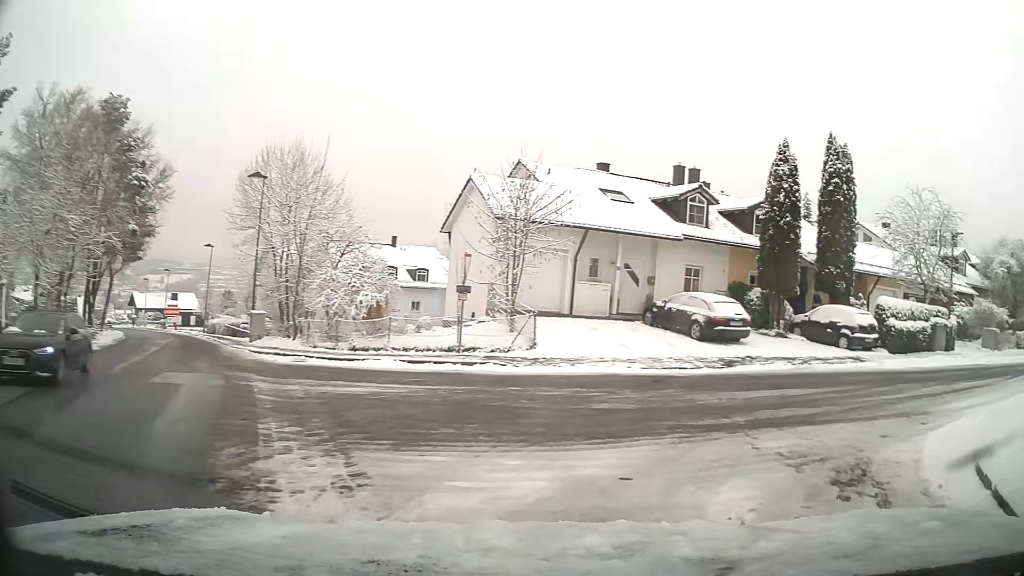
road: unclassified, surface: asphalt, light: Day
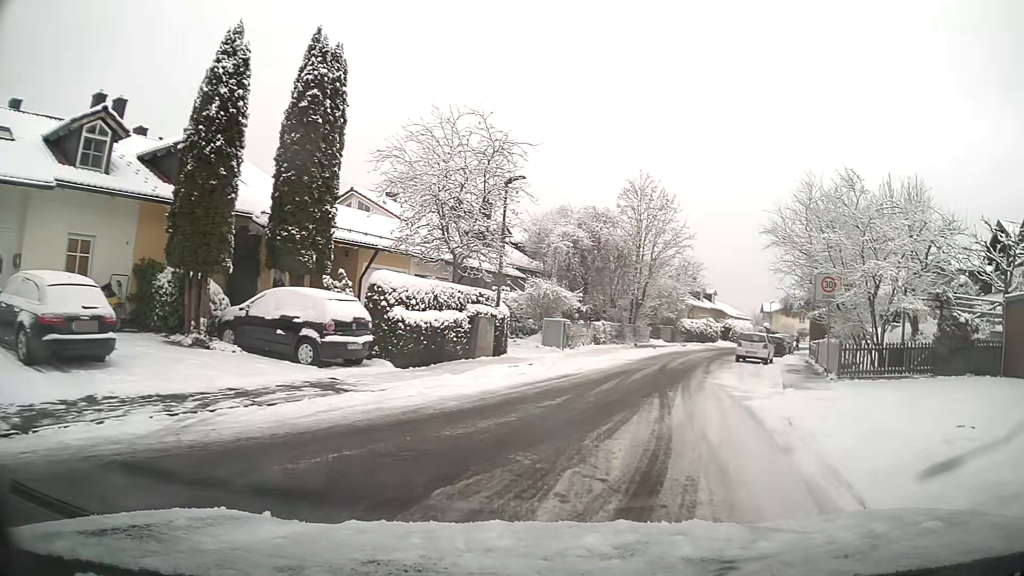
(+4.4, +10.4) m; +40°
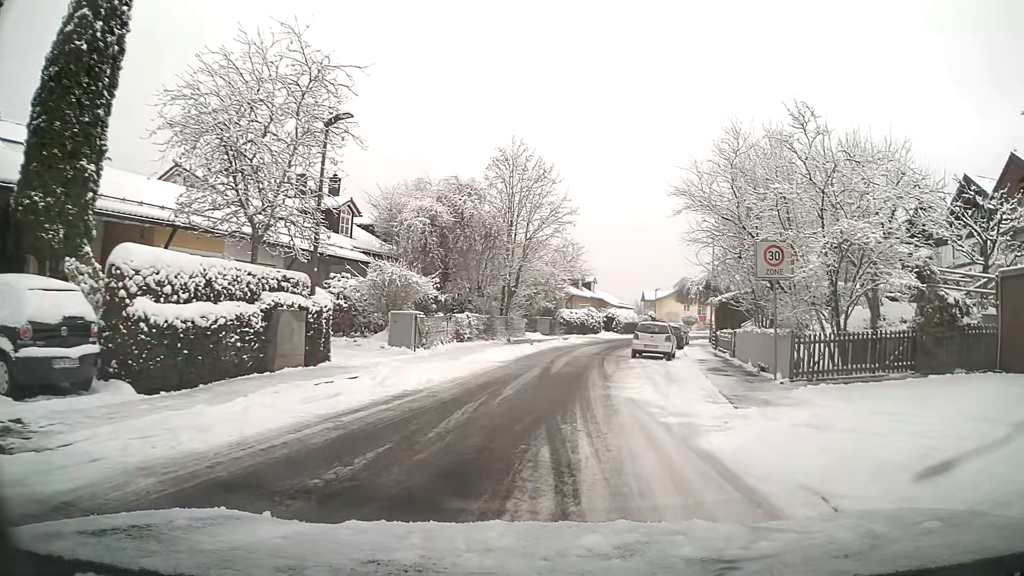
(+0.5, +5.6) m; +9°
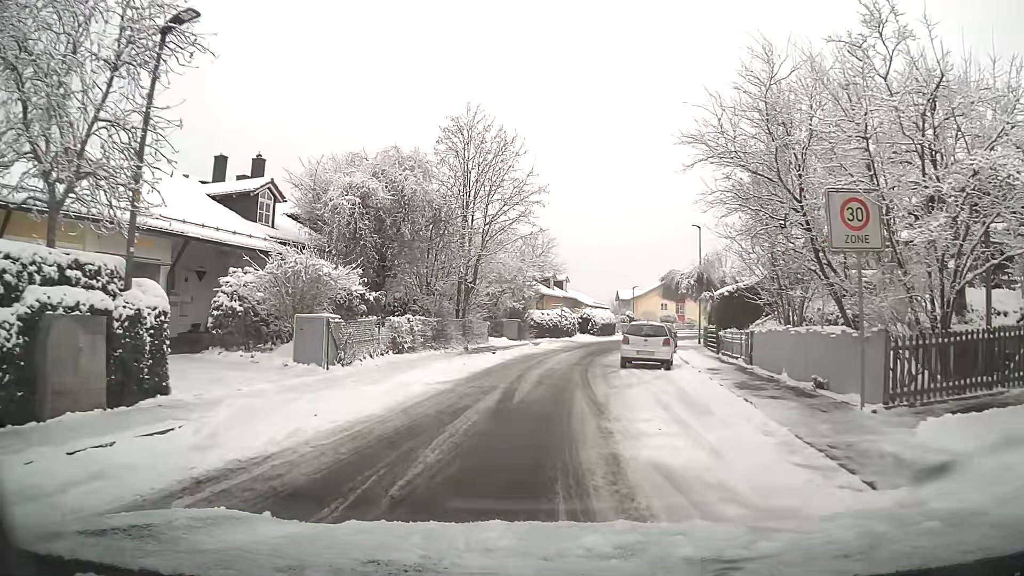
(+0.1, +5.7) m; +1°
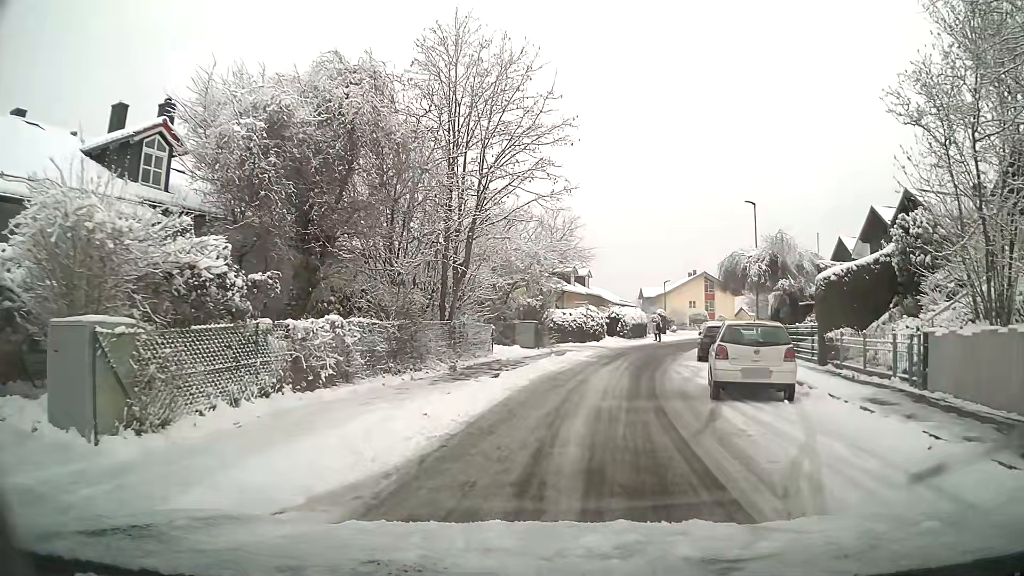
(-0.1, +8.9) m; 0°
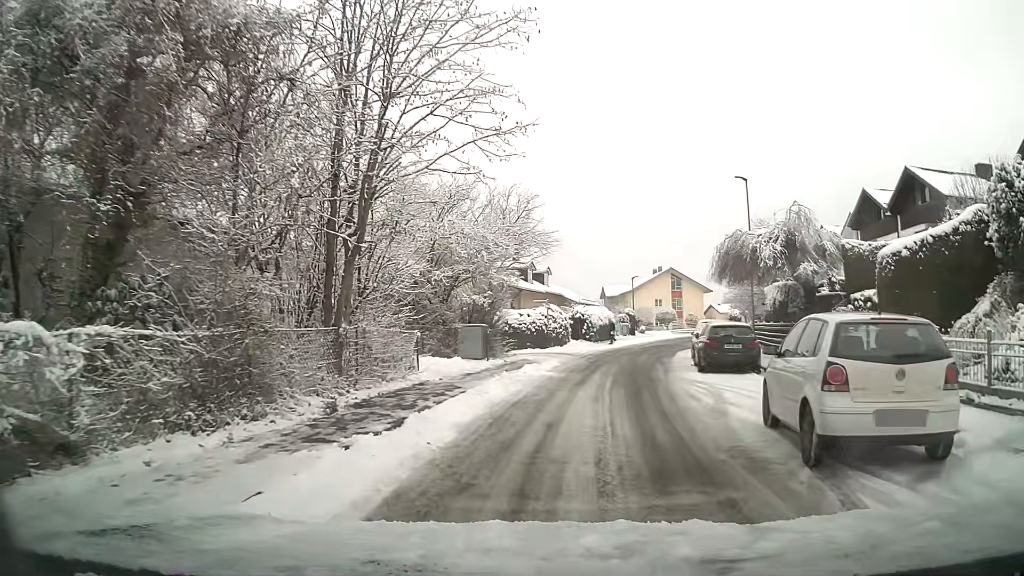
(+0.2, +6.4) m; +3°
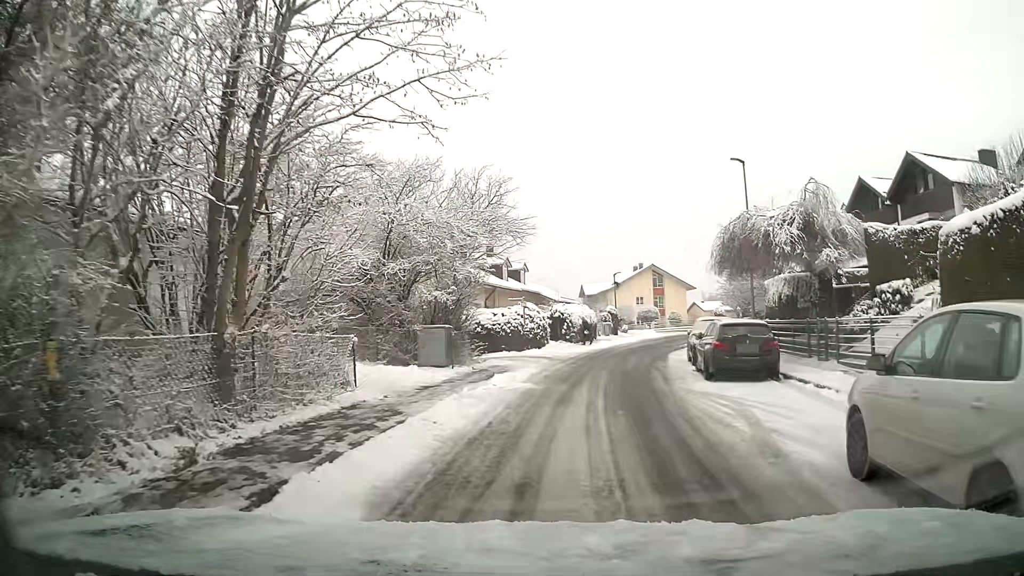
(0.0, +3.4) m; +2°
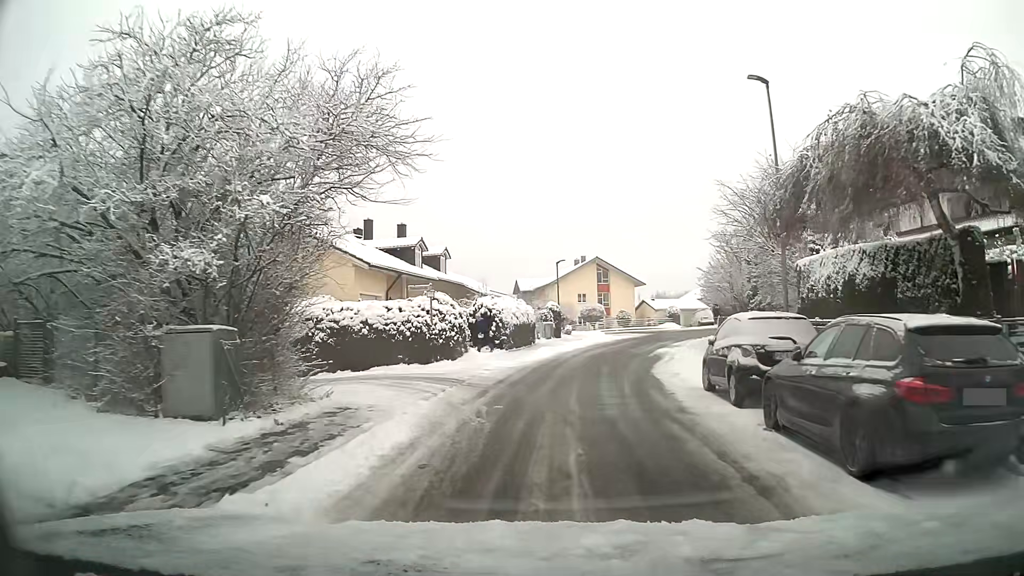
(+0.6, +10.6) m; +6°
(0, +10) (+2, +20) (+4, +30) (+7, +39) (+10, +49) (+15, +58) (+20, +66) (+27, +73) (+34, +80) (+42, +86) m
